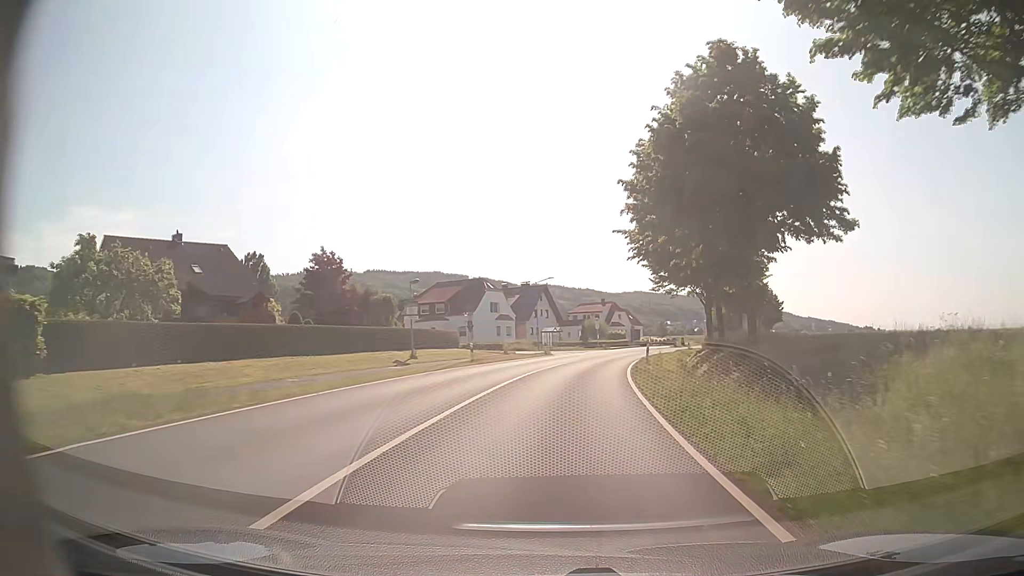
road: primary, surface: asphalt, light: Day
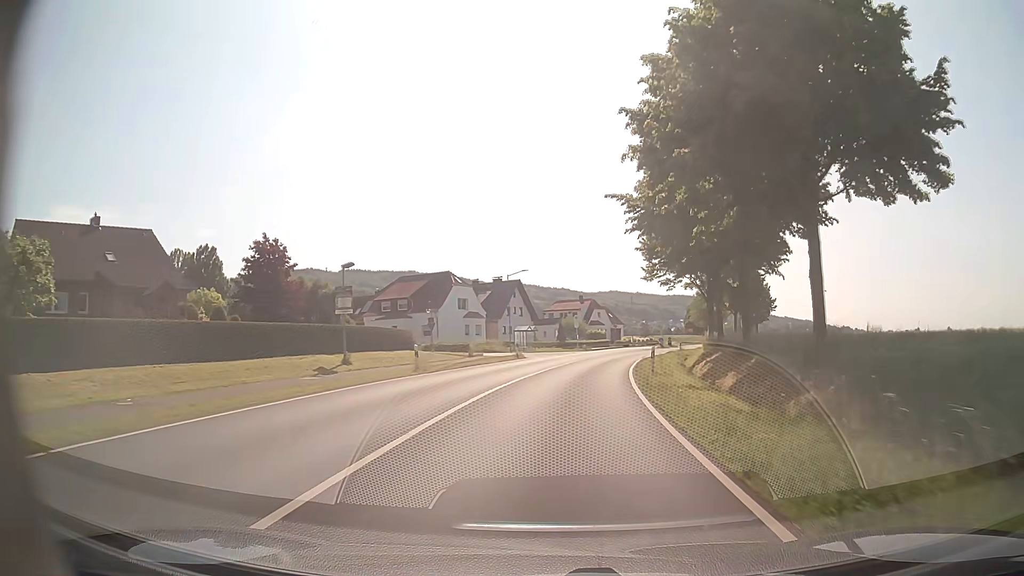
(+0.2, +8.8) m; +2°
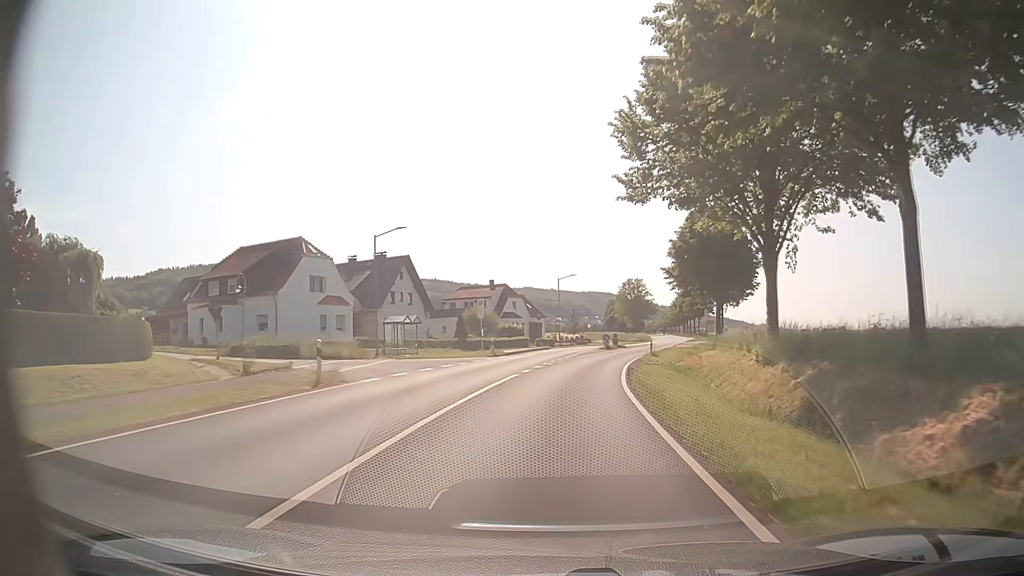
(+1.8, +26.7) m; +7°
(0, +10) (+1, +20) (+2, +30) (+4, +40) (+6, +50) (+8, +59) (+11, +69) (+13, +79) (+16, +88) (+18, +98) m
